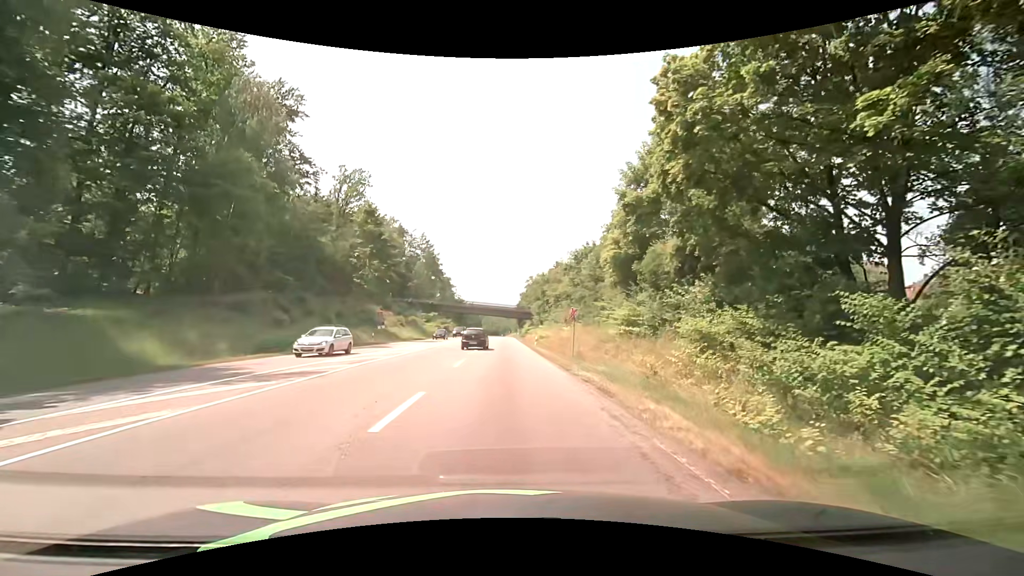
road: secondary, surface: asphalt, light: Day
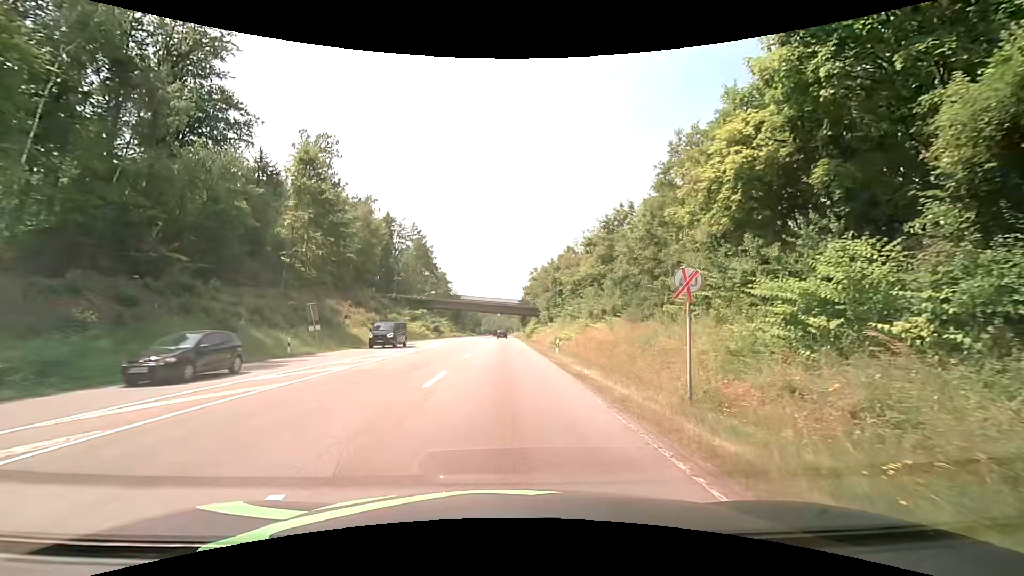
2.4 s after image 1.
(+0.2, +18.1) m; 0°
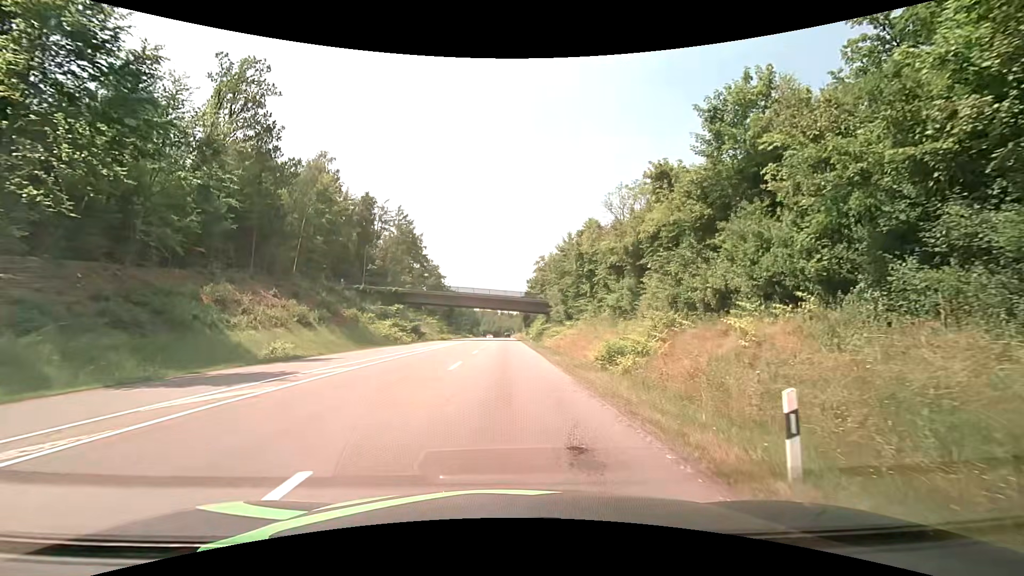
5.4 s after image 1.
(0.0, +22.5) m; 0°
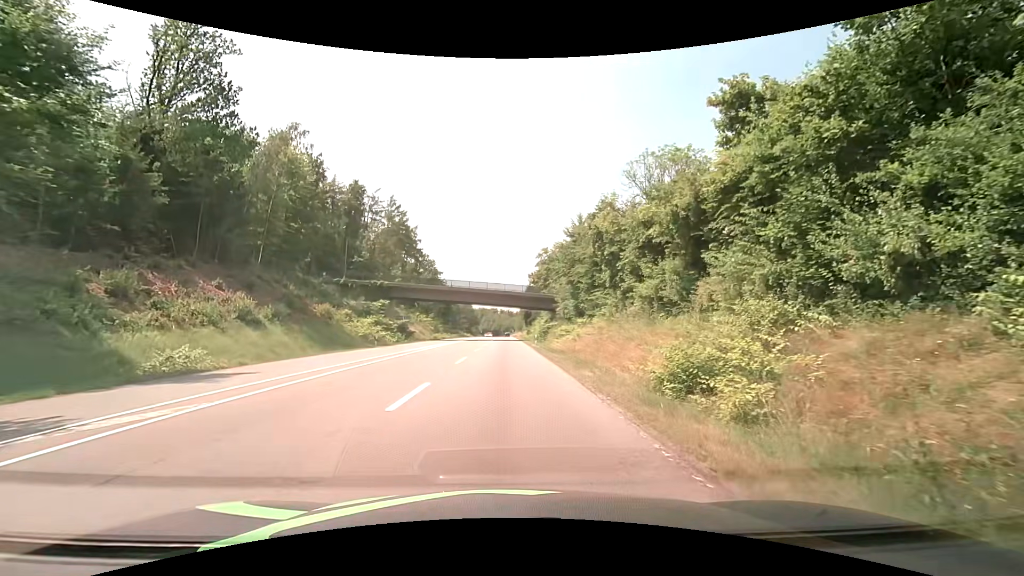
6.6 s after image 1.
(0.0, +9.0) m; +1°
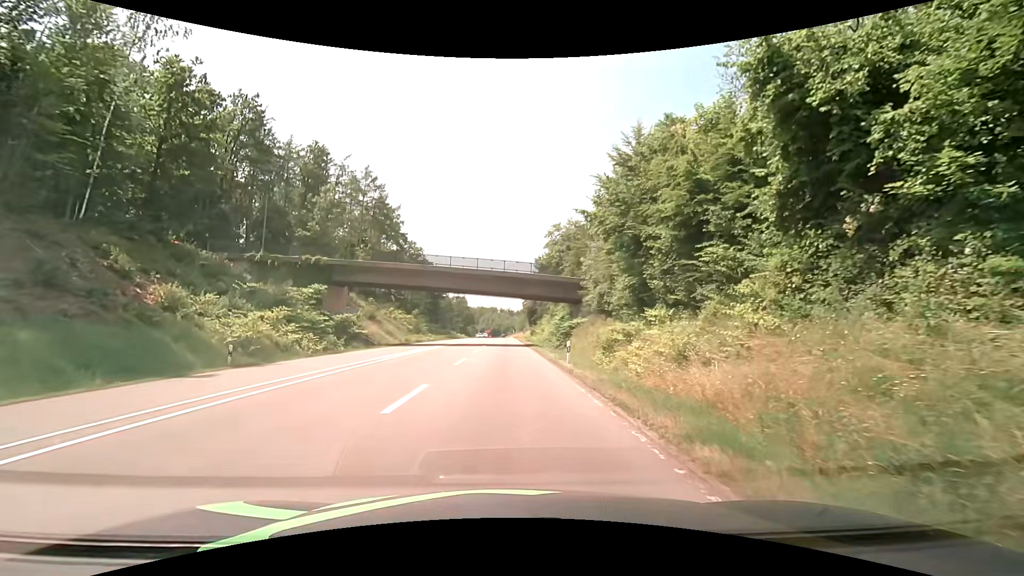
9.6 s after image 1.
(-0.2, +23.3) m; -1°
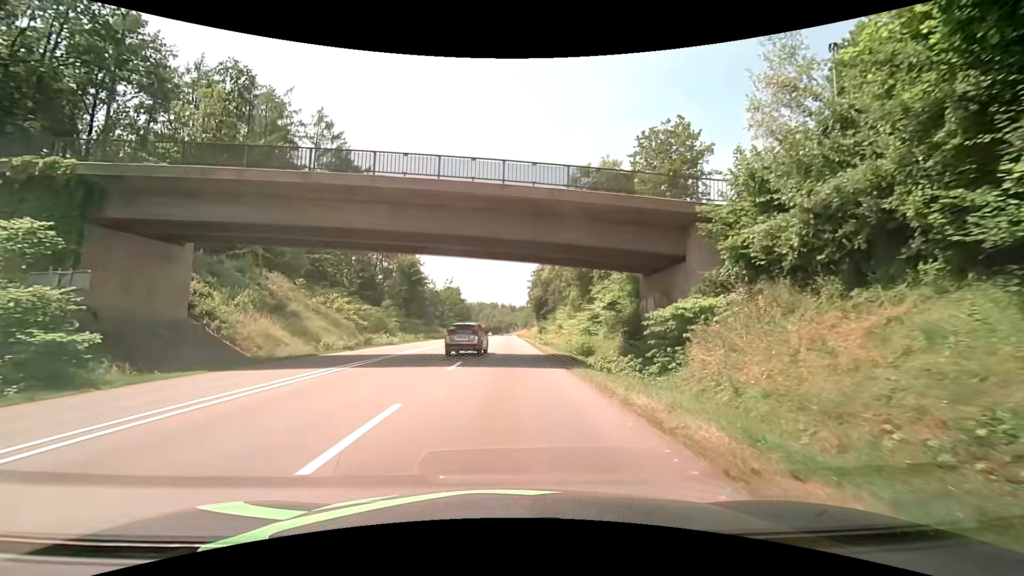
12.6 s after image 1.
(0.0, +26.9) m; 0°
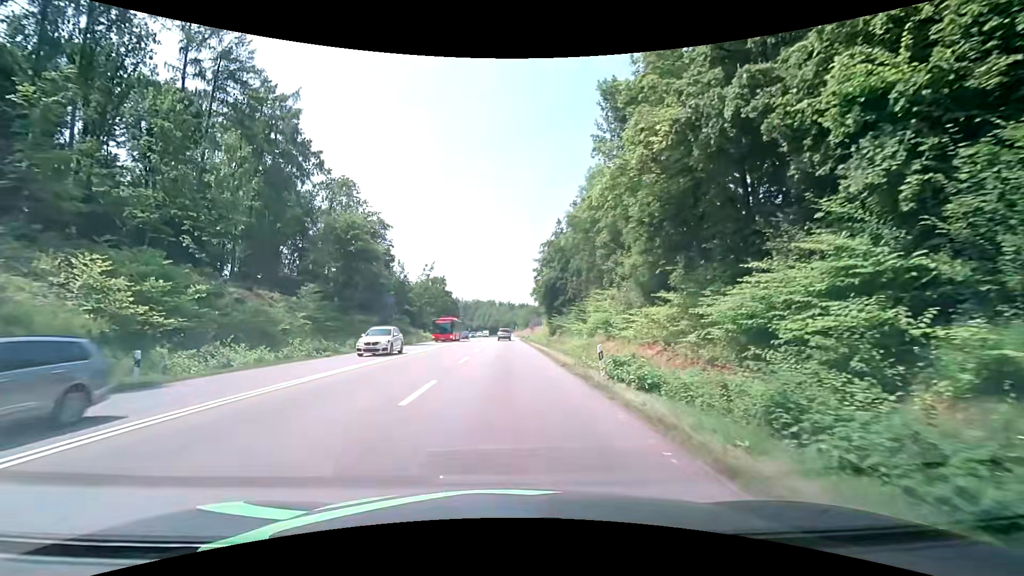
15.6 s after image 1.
(-0.2, +30.5) m; -2°
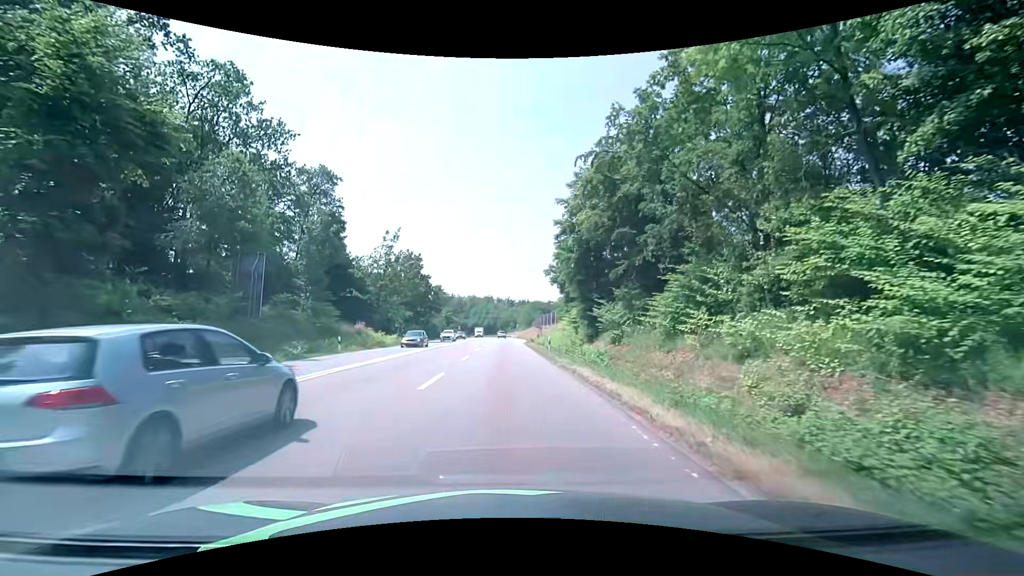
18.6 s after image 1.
(+1.1, +32.2) m; +2°
(0, +10) (0, +20) (0, +30) (0, +40) (0, +50) (0, +60) (0, +70) (0, +80) (0, +90) (0, +100) m
